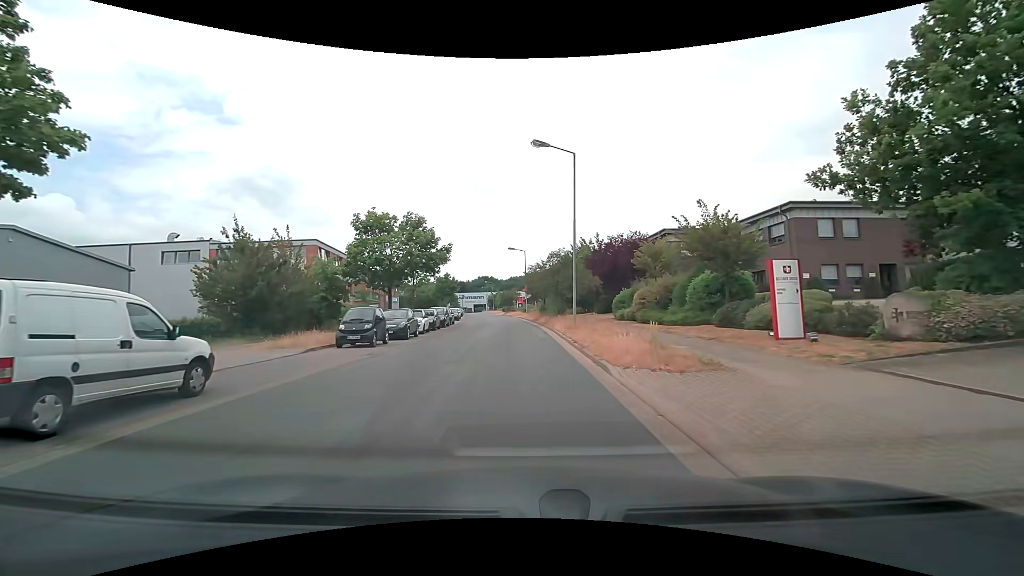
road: residential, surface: asphalt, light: Day
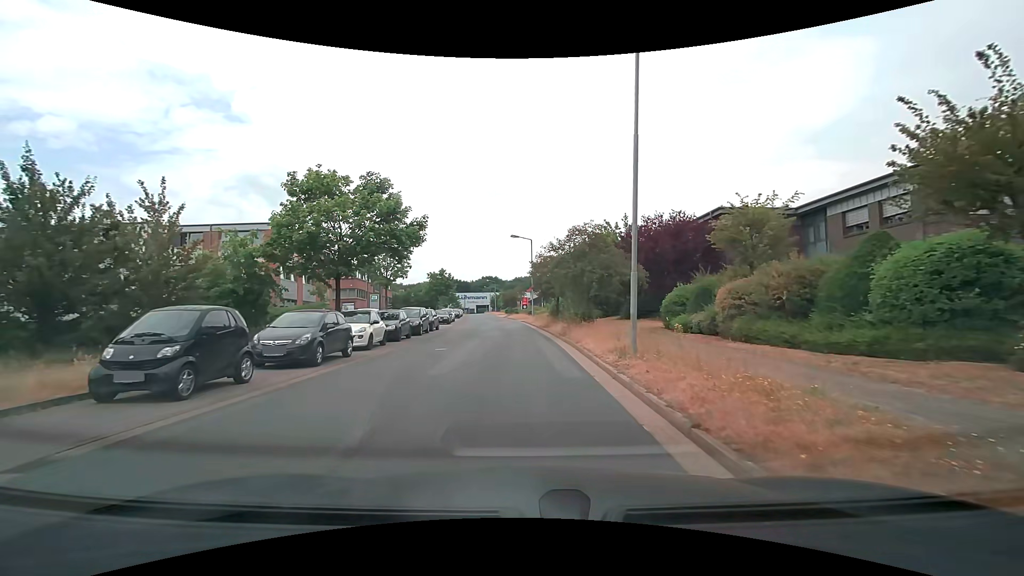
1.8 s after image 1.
(0.0, +11.0) m; 0°
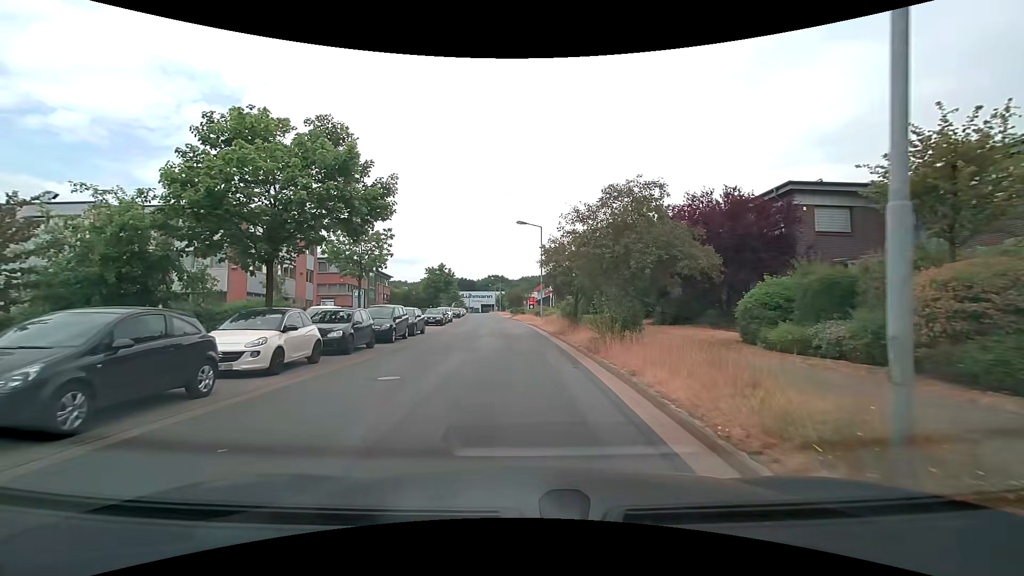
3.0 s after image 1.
(-0.1, +7.5) m; -1°
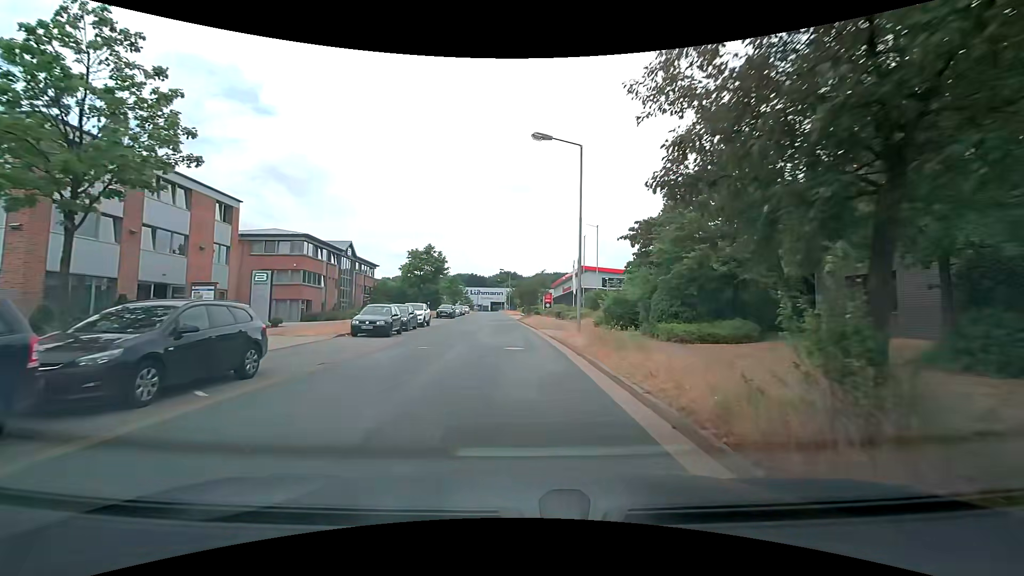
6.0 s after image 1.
(-0.2, +19.7) m; -2°
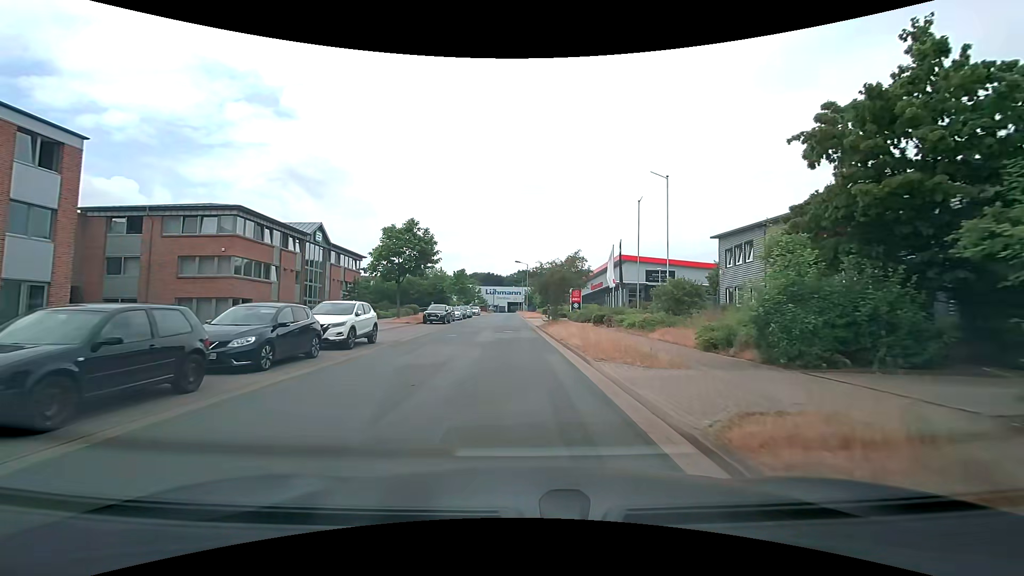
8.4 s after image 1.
(-0.2, +17.0) m; -1°
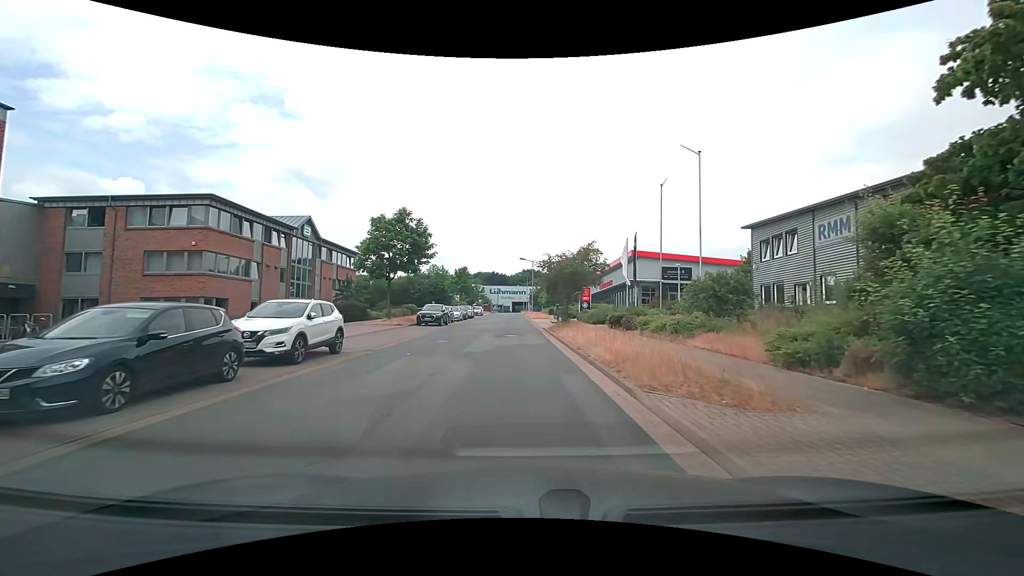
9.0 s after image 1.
(0.0, +4.3) m; -1°
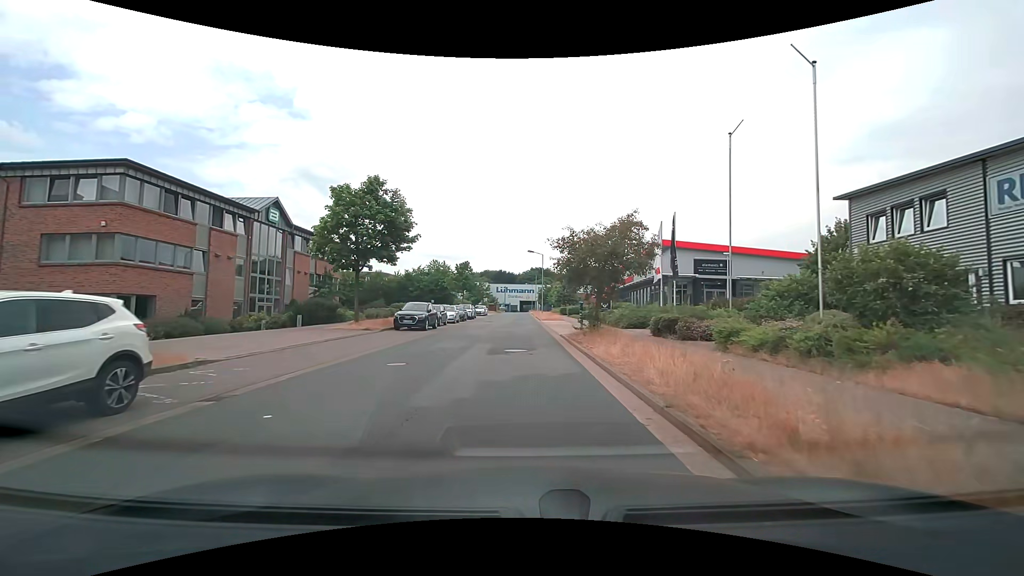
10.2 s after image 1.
(-0.1, +8.5) m; -1°
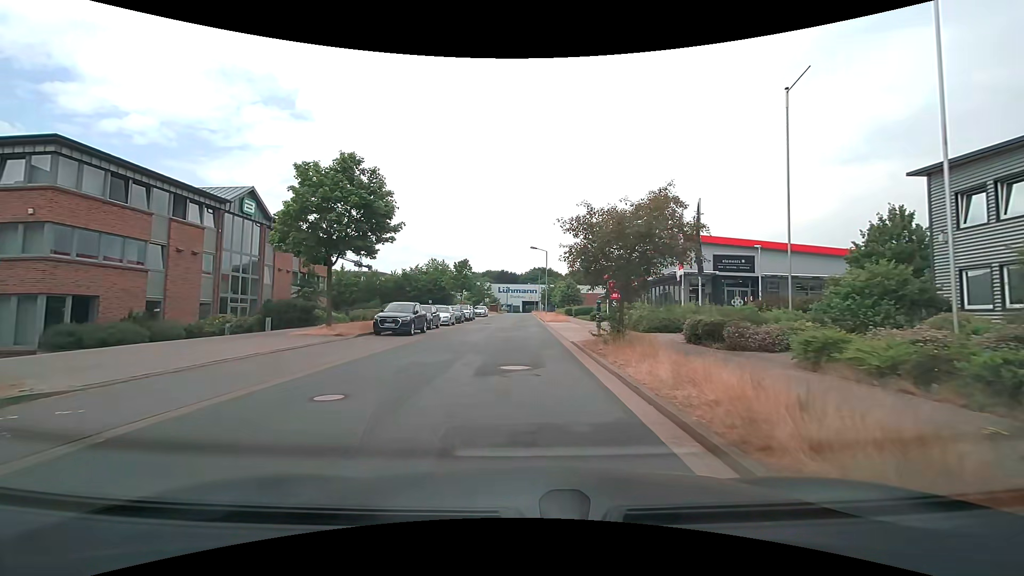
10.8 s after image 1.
(0.0, +4.3) m; 0°
(0, +10) (0, +20) (0, +30) (0, +40) (0, +50) (-1, +60) (-1, +70) (-1, +80) (-1, +90) (-1, +100) m
